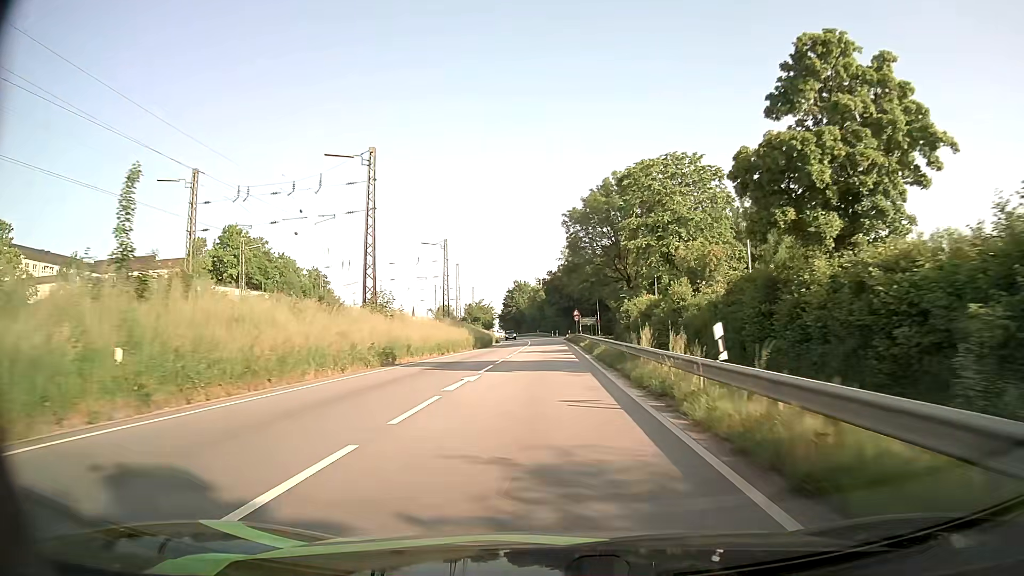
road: primary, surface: asphalt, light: Day
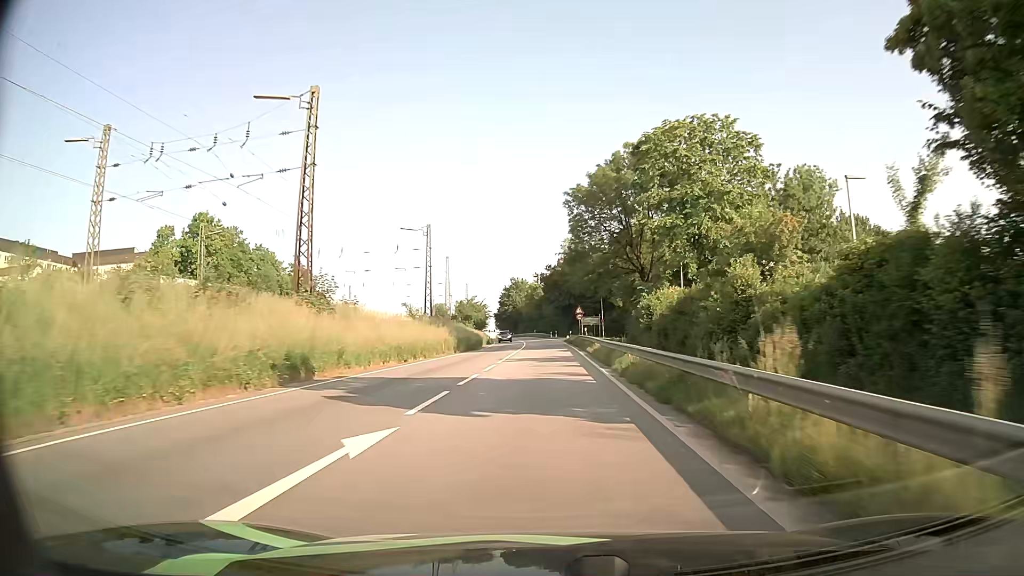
(+0.1, +10.9) m; 0°
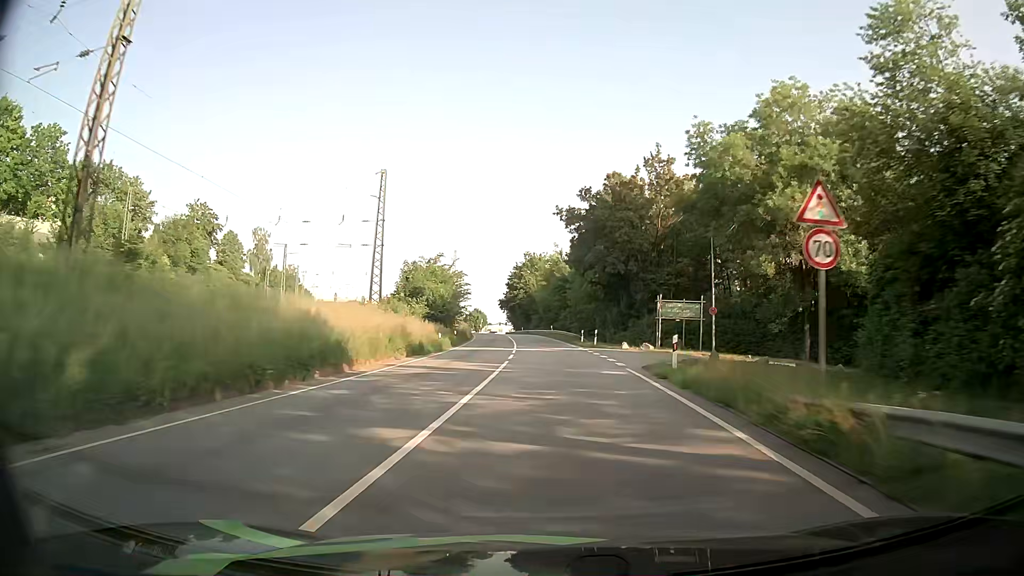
(-0.4, +55.9) m; -2°
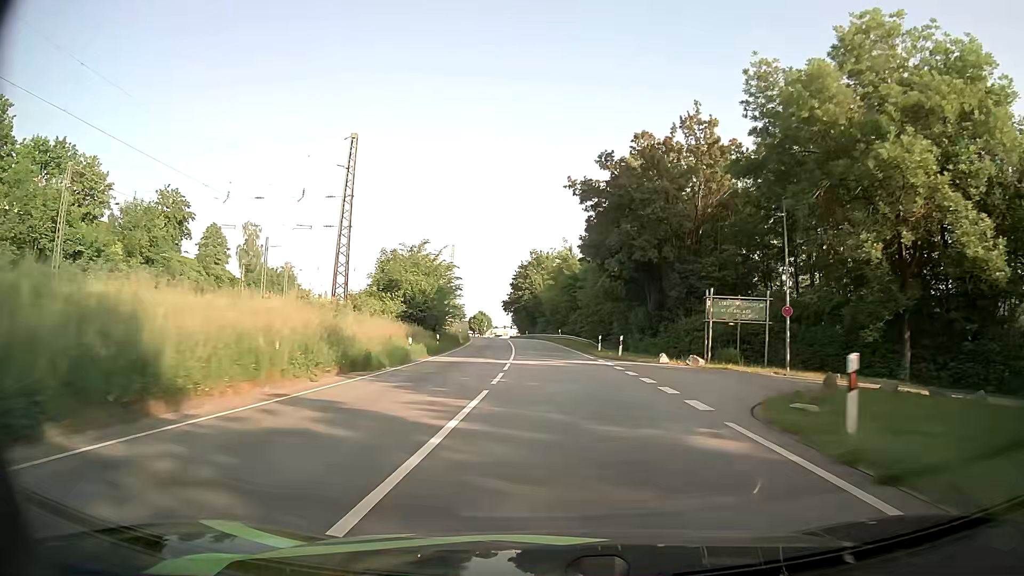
(0.0, +11.3) m; 0°
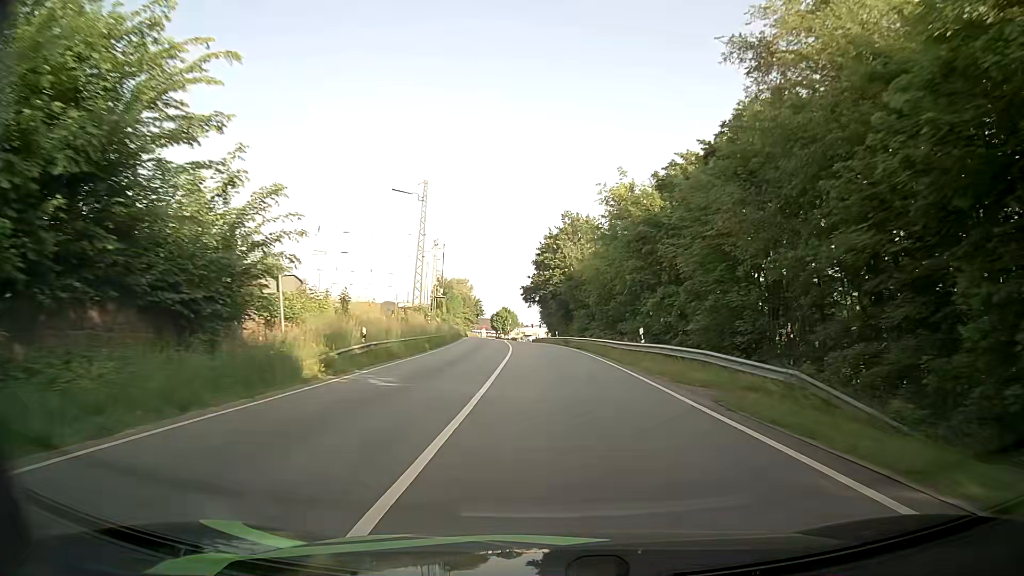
(-1.1, +44.5) m; -3°
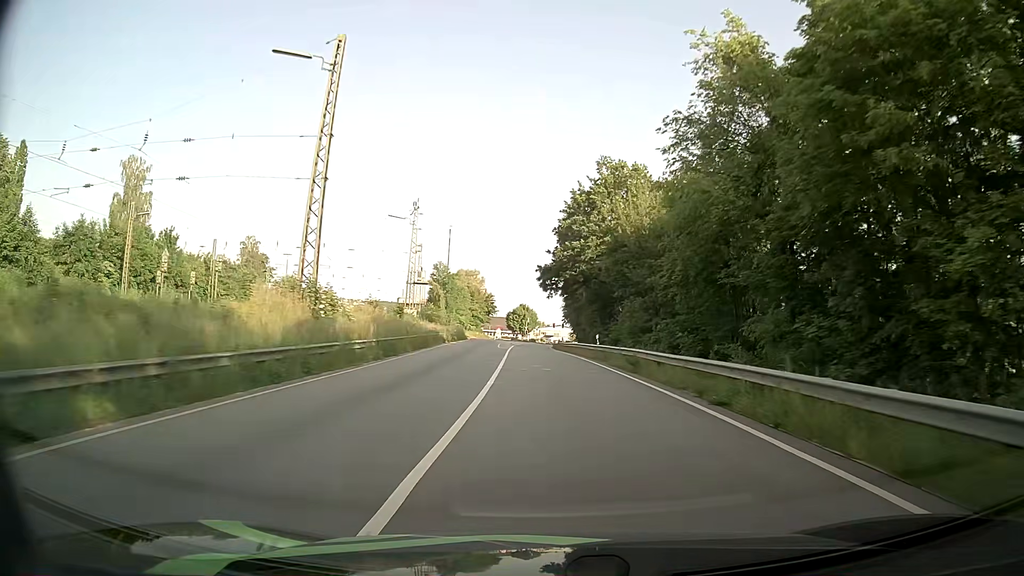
(-0.6, +30.7) m; -2°
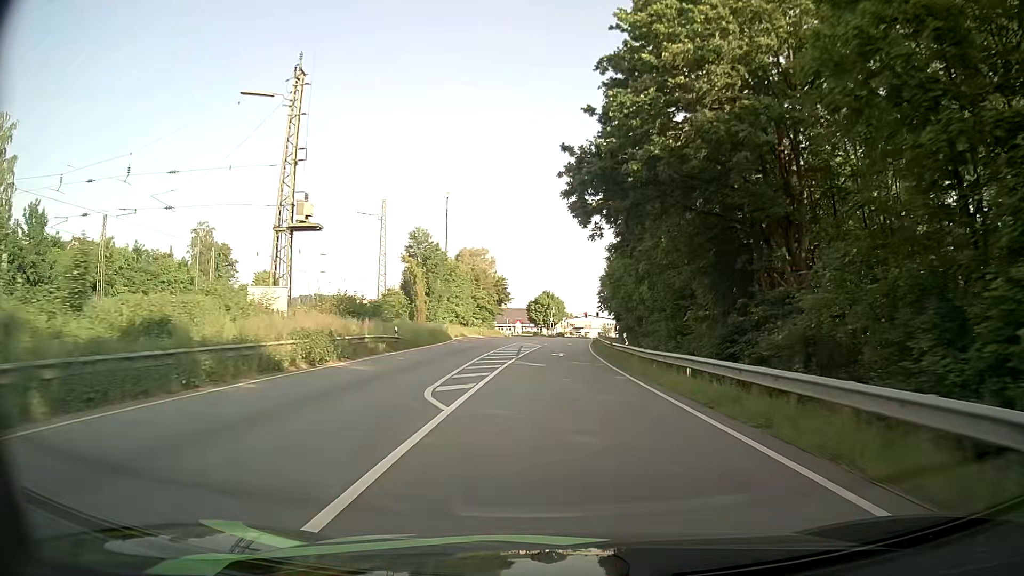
(-0.6, +39.3) m; -2°
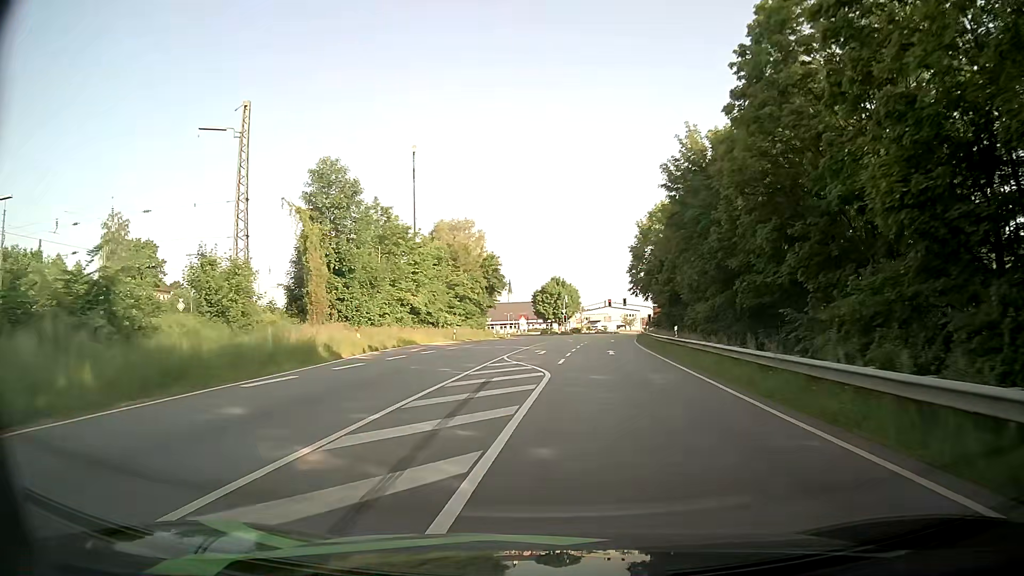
(-0.2, +36.5) m; -1°
(0, +10) (0, +20) (0, +30) (0, +40) (+1, +50) (+1, +60) (+2, +70) (+4, +80) (+5, +90) (+7, +100) m
